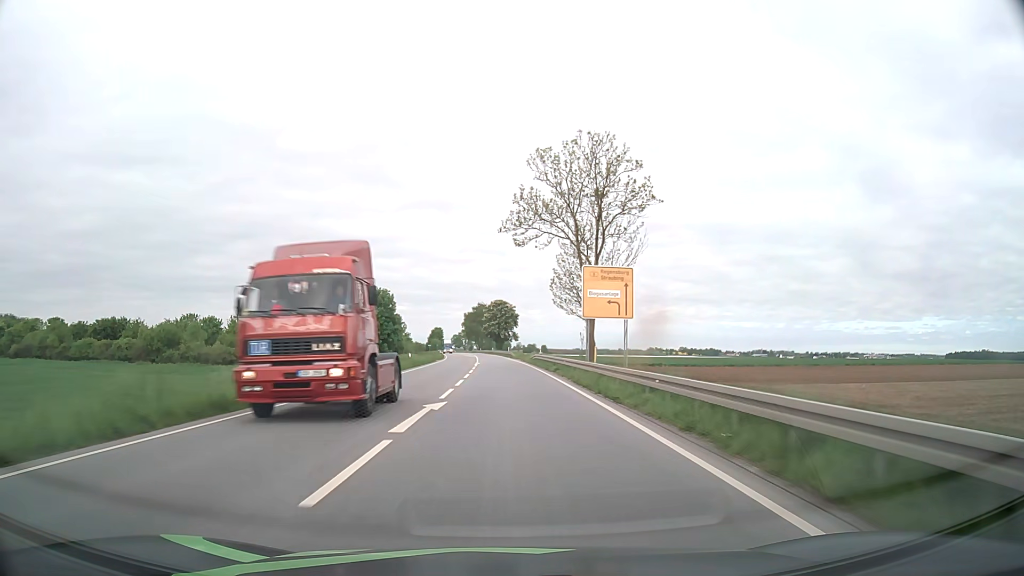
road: primary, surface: asphalt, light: Day
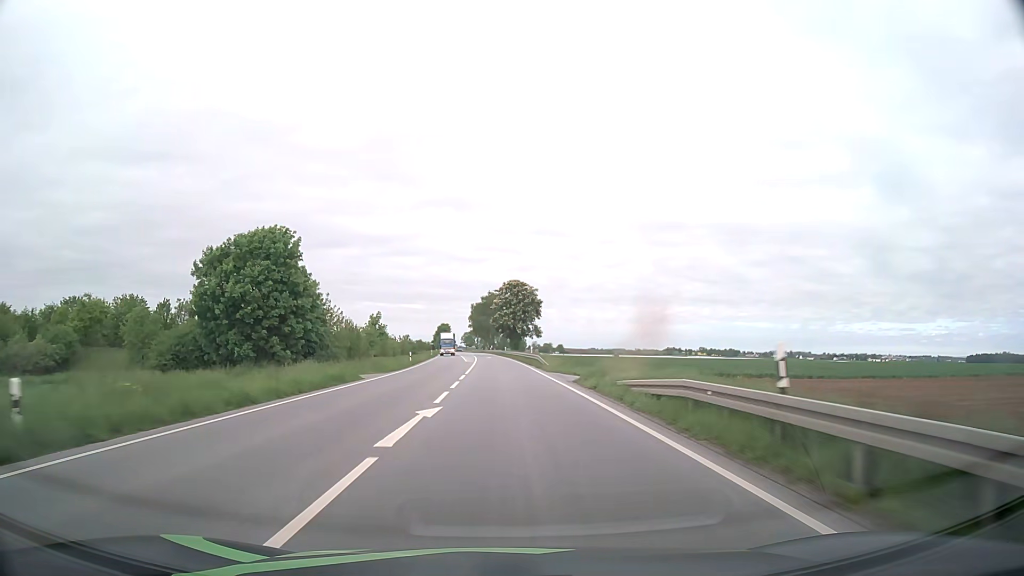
(-0.5, +43.7) m; -1°
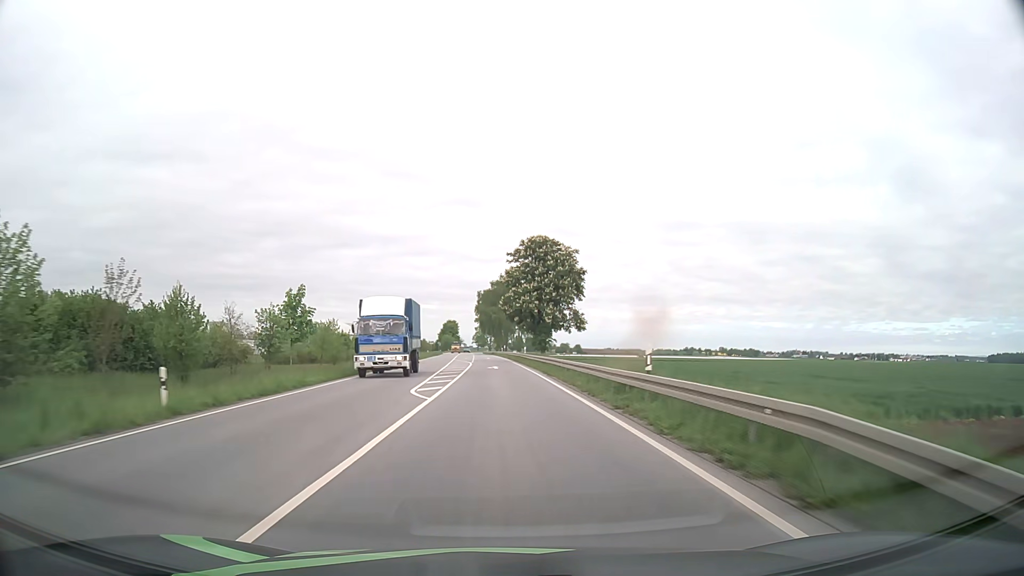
(-0.4, +43.6) m; -1°
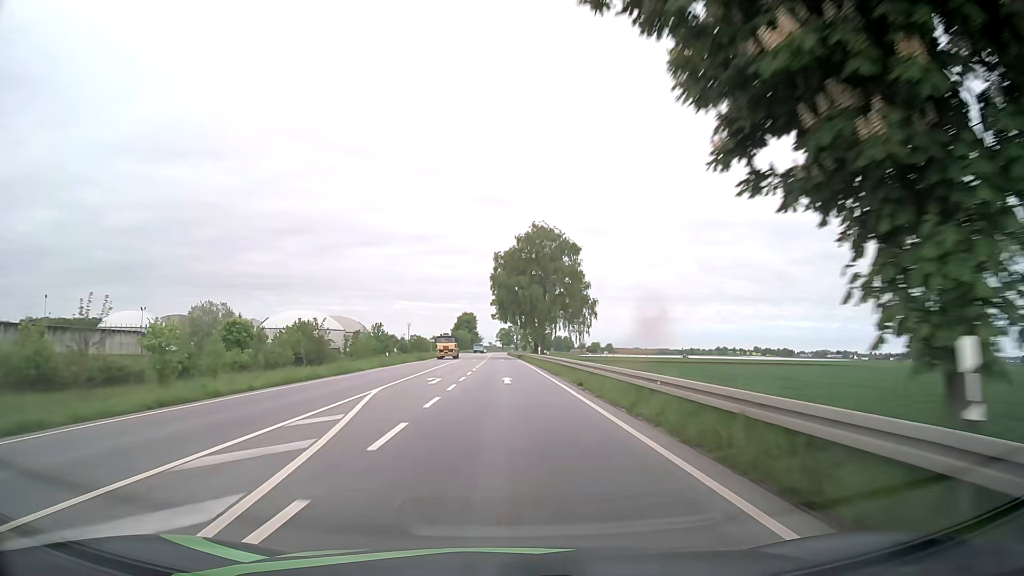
(-1.1, +58.4) m; -2°
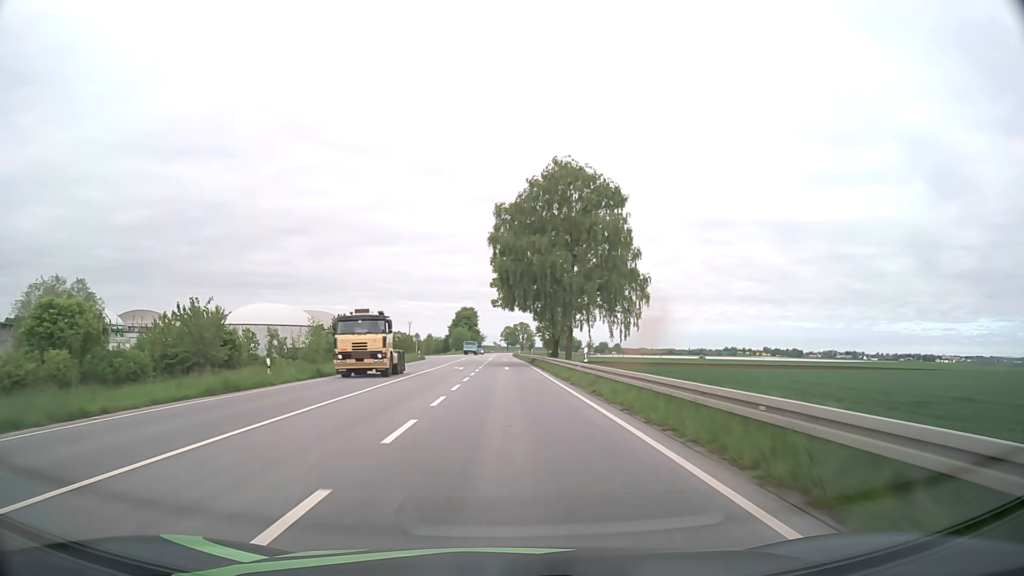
(-0.2, +29.5) m; 0°
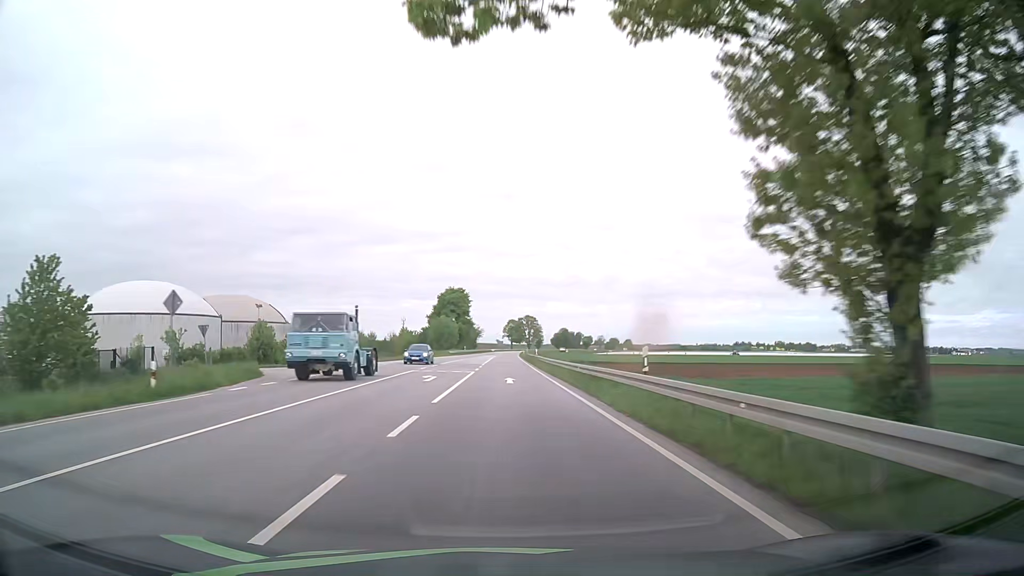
(-0.2, +59.8) m; 0°
(0, +10) (0, +20) (0, +30) (0, +40) (0, +50) (0, +60) (0, +70) (0, +80) (0, +90) (0, +100) m
